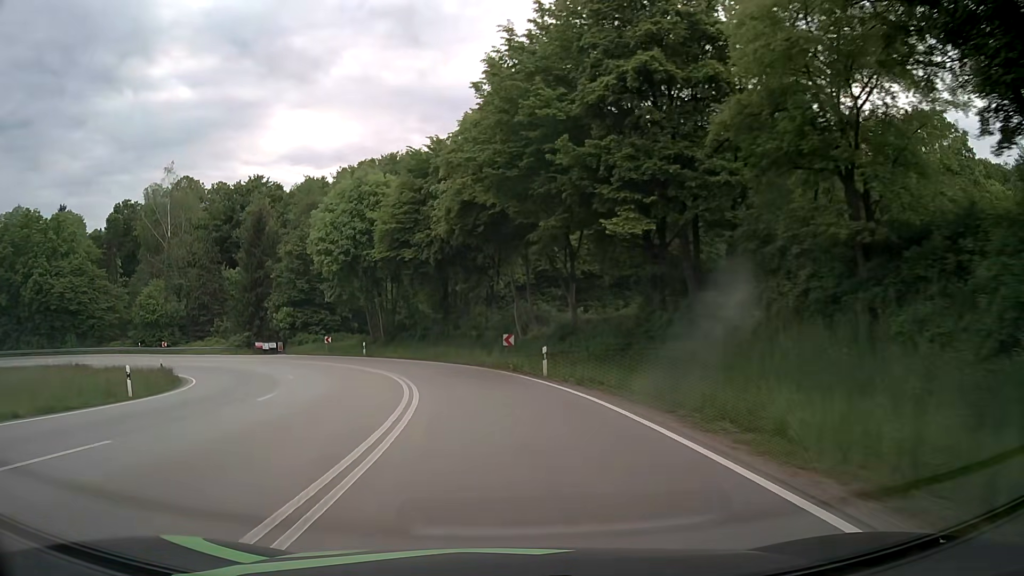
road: primary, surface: asphalt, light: Day
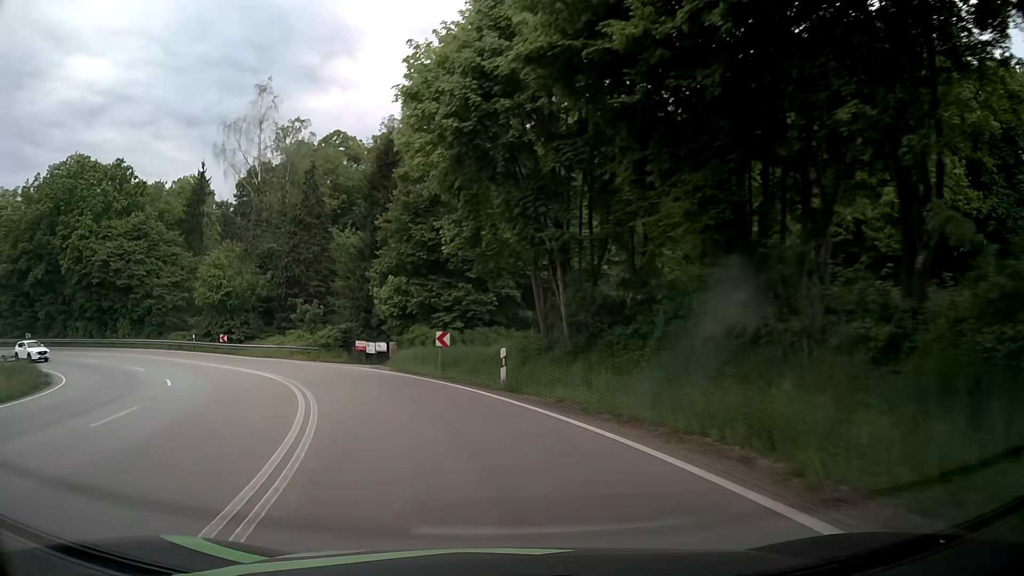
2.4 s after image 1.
(-3.9, +31.5) m; -17°
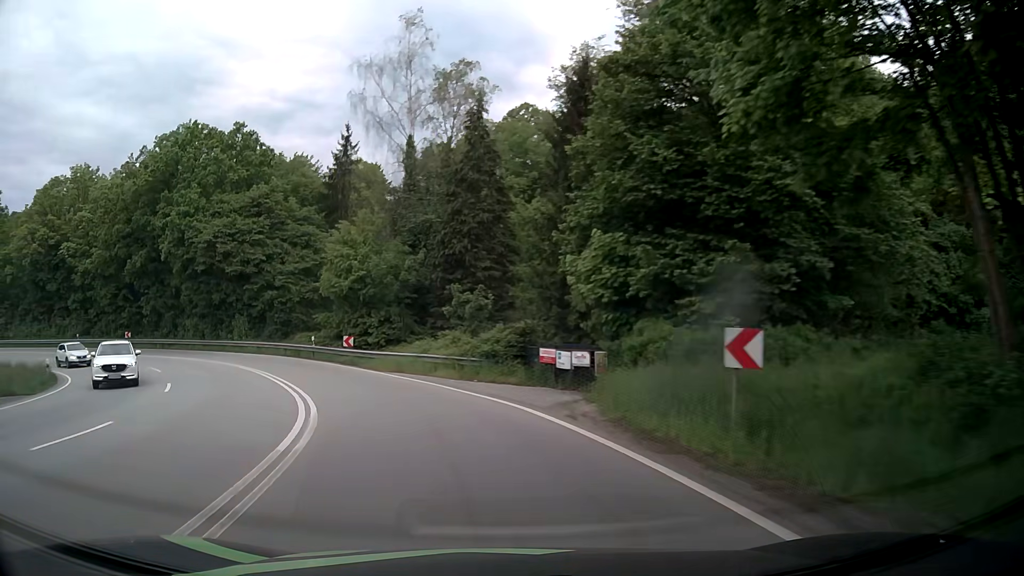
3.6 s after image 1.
(-2.4, +15.4) m; -18°
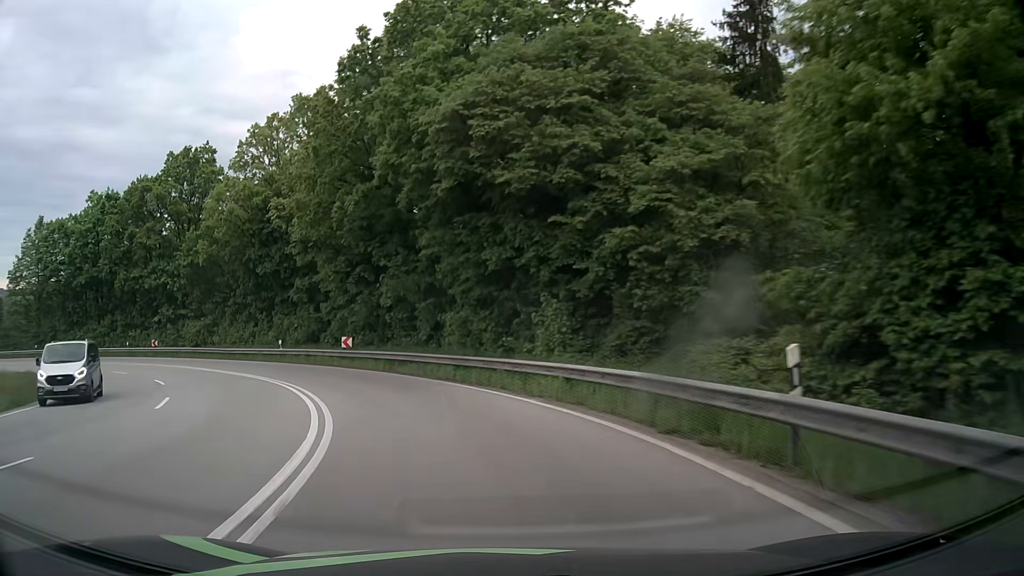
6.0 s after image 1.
(-9.1, +29.3) m; -33°
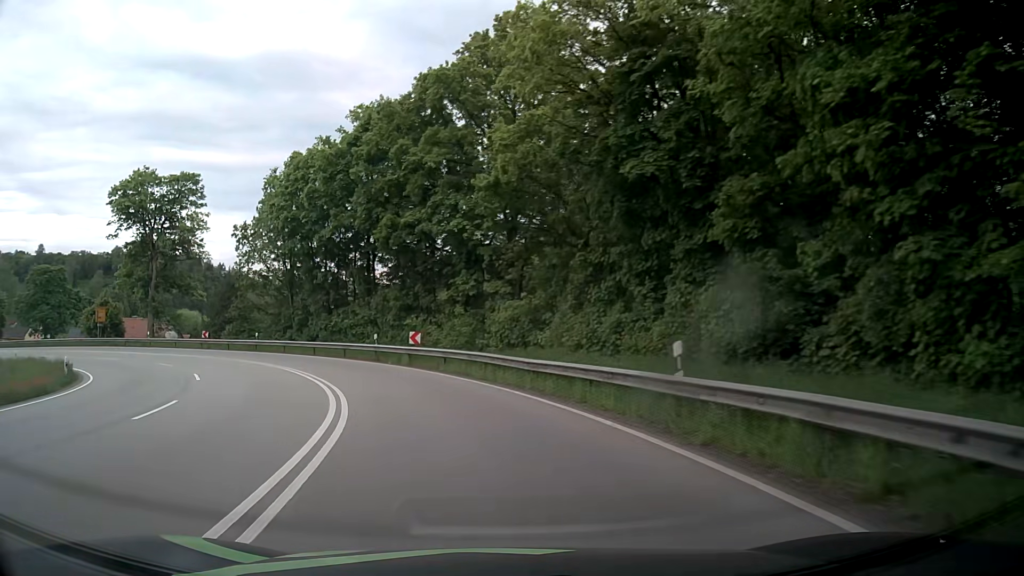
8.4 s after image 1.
(-8.9, +28.9) m; -34°
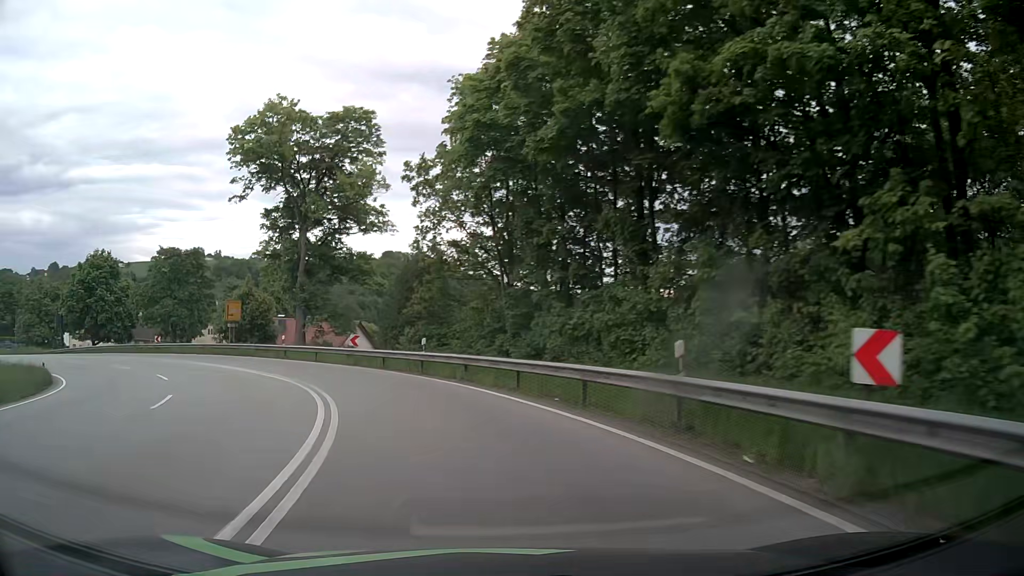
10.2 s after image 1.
(-4.3, +22.5) m; -22°
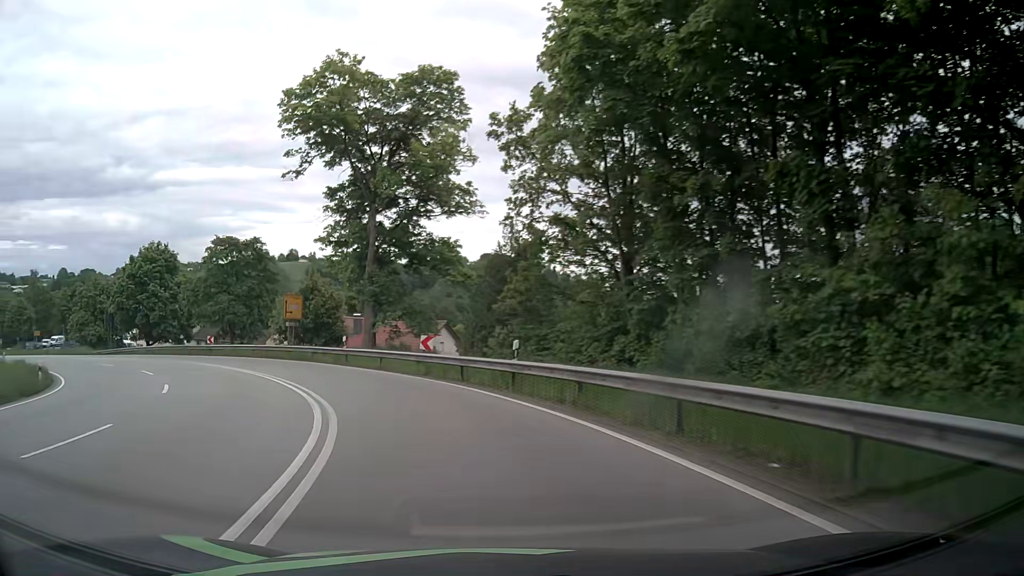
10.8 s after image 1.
(-0.6, +7.7) m; -9°
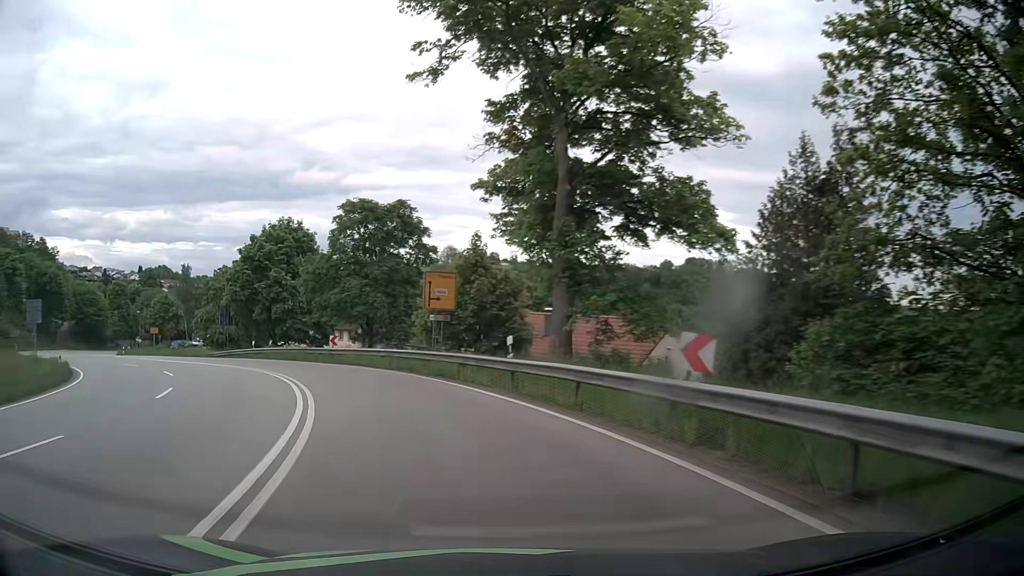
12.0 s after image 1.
(-2.3, +15.2) m; -17°
(-1, +10) (-4, +19) (-9, +28) (-15, +36) (-22, +43) (-29, +50) (-37, +56) (-45, +63) (-52, +69) (-60, +76) m
